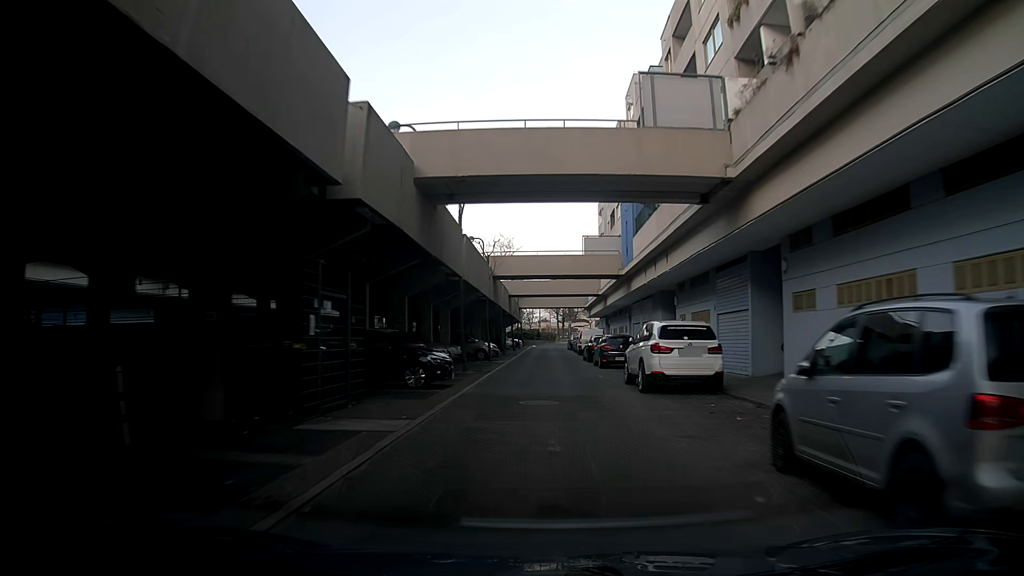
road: residential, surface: asphalt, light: Day
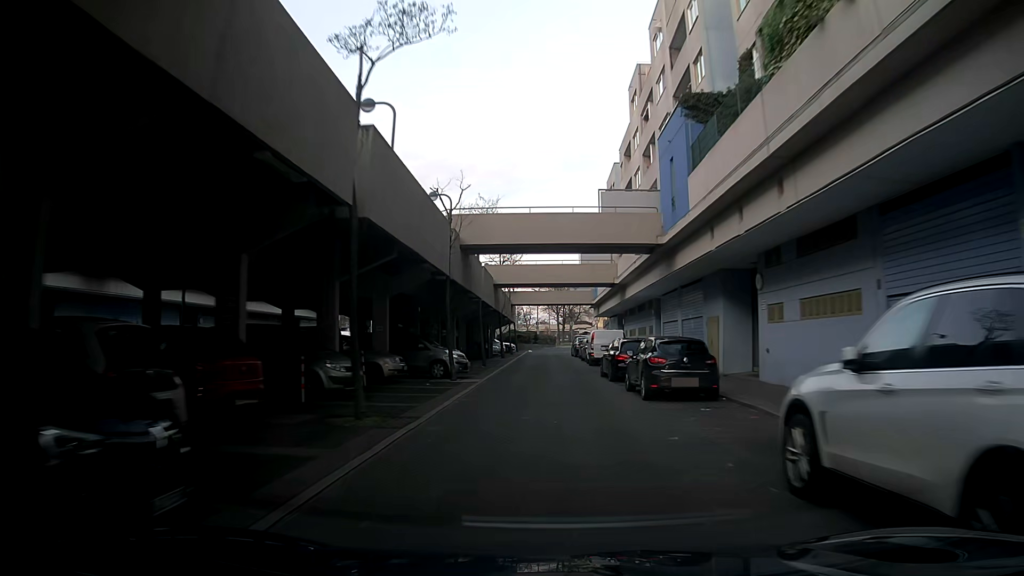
(+0.1, +13.5) m; +1°
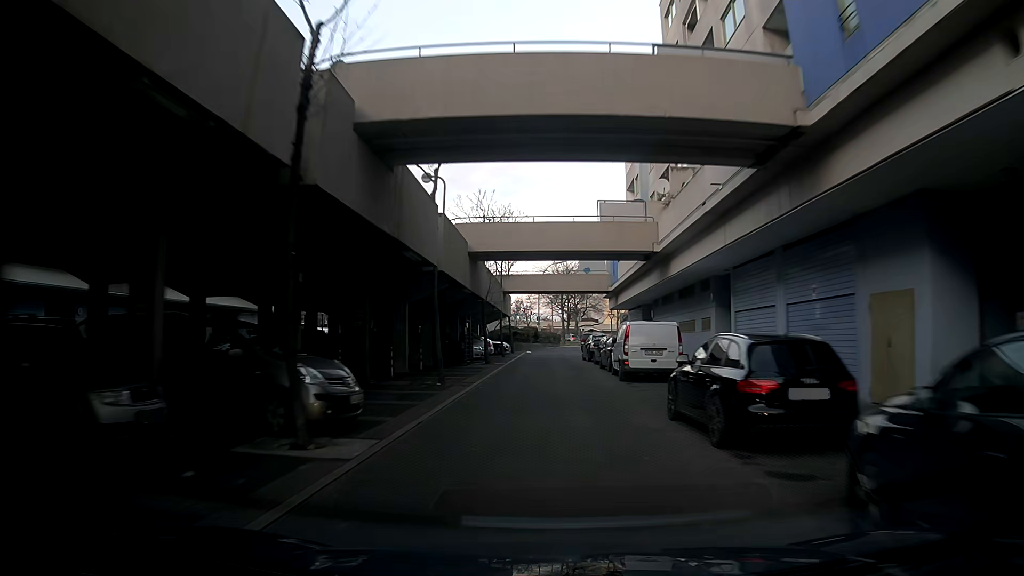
(-0.2, +13.7) m; 0°
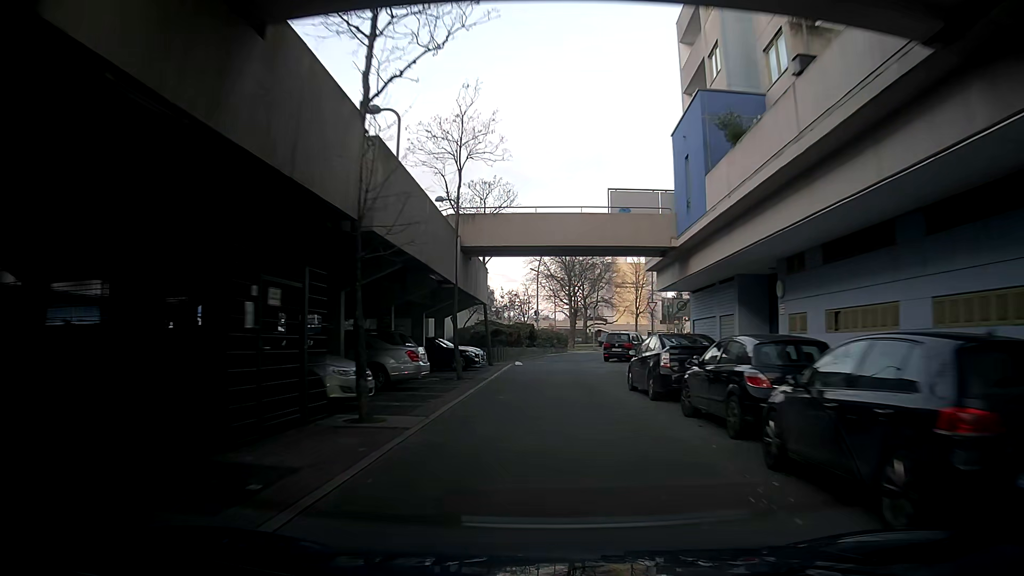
(-0.6, +22.3) m; -3°
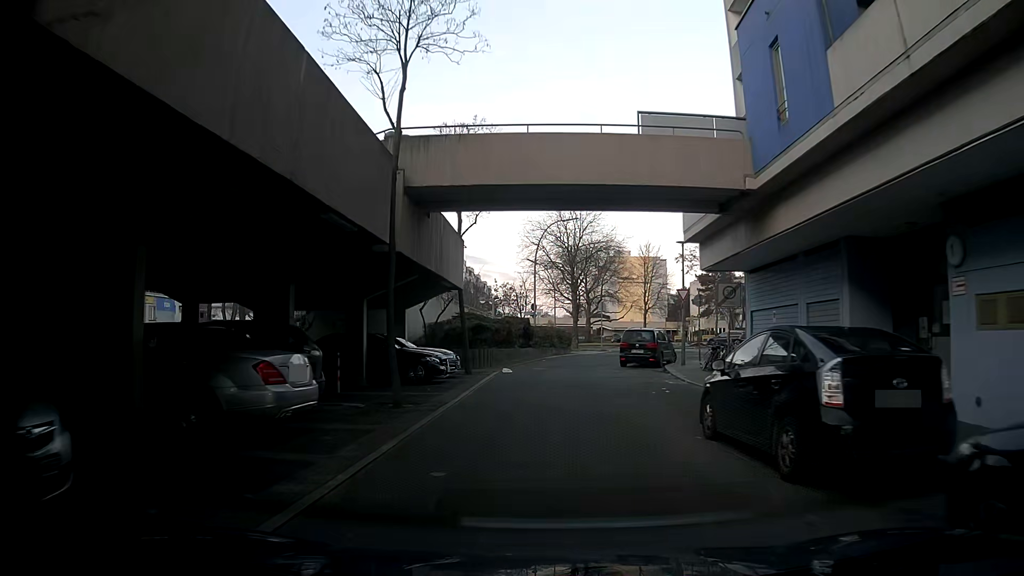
(+0.2, +8.8) m; +3°
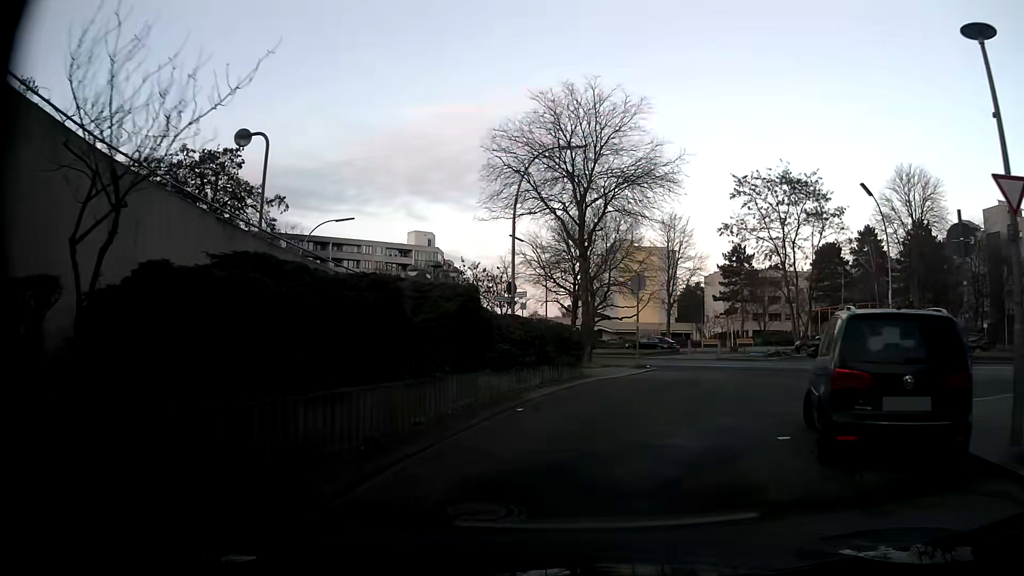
(-0.6, +21.7) m; 0°
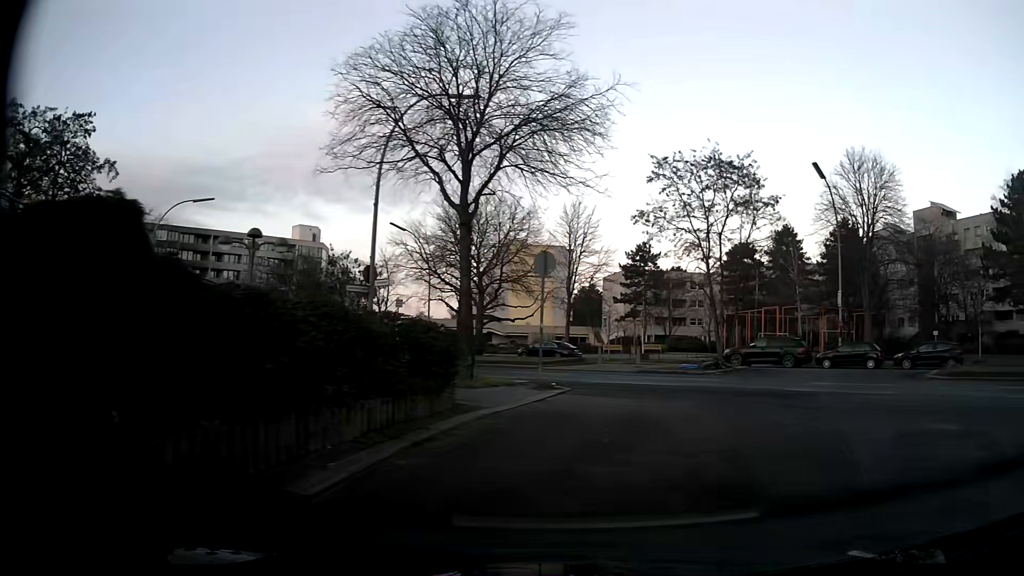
(+0.2, +7.6) m; +6°
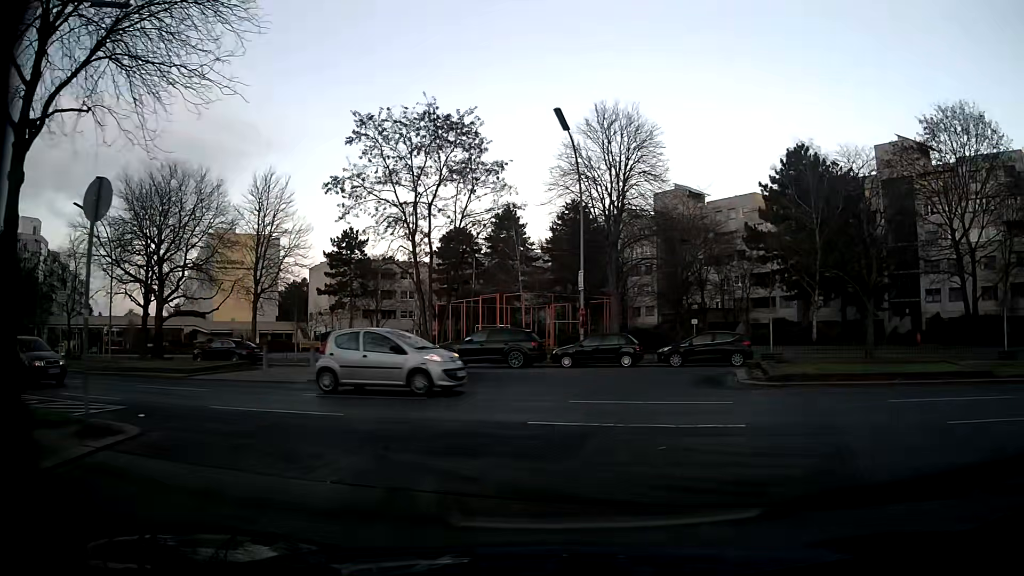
(+1.7, +7.6) m; +24°
